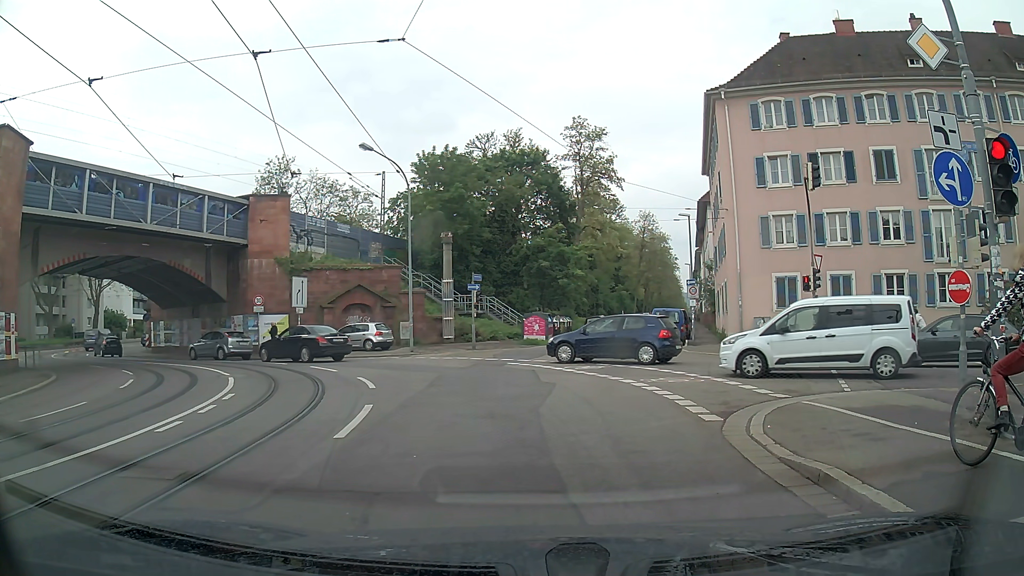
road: primary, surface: asphalt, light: Day
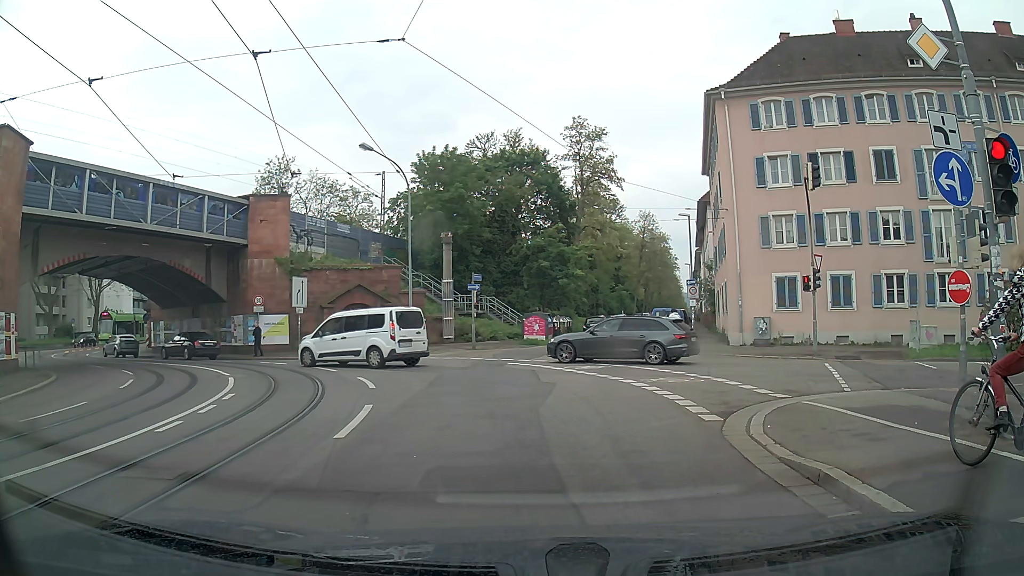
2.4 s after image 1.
(0.0, 0.0) m; 0°
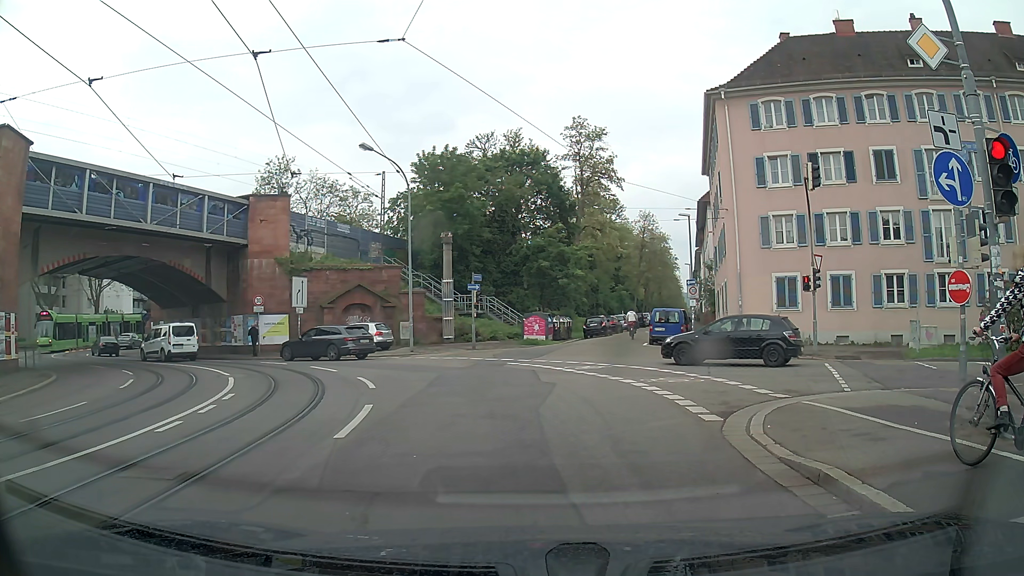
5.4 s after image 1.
(0.0, 0.0) m; 0°
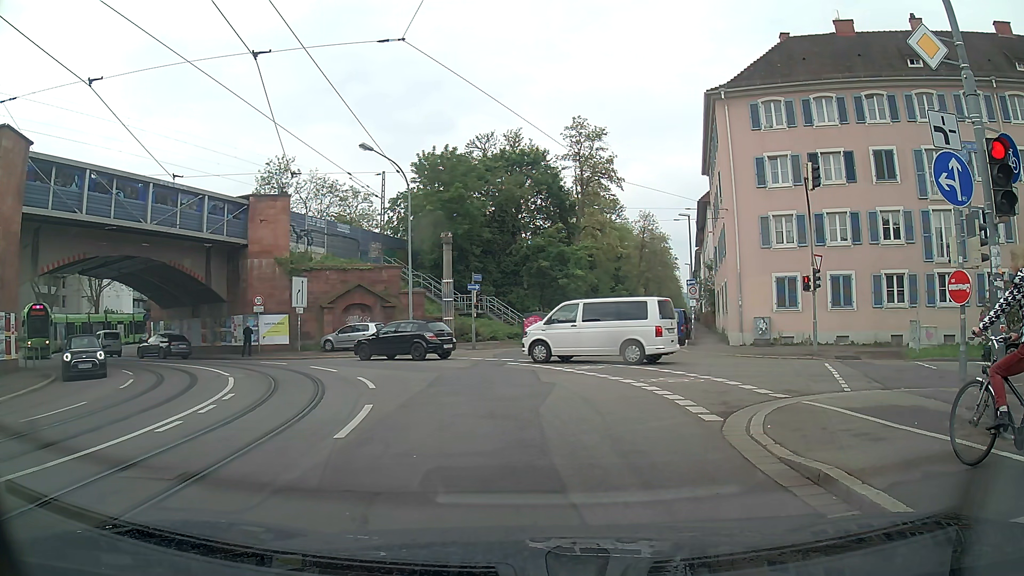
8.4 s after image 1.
(0.0, 0.0) m; 0°
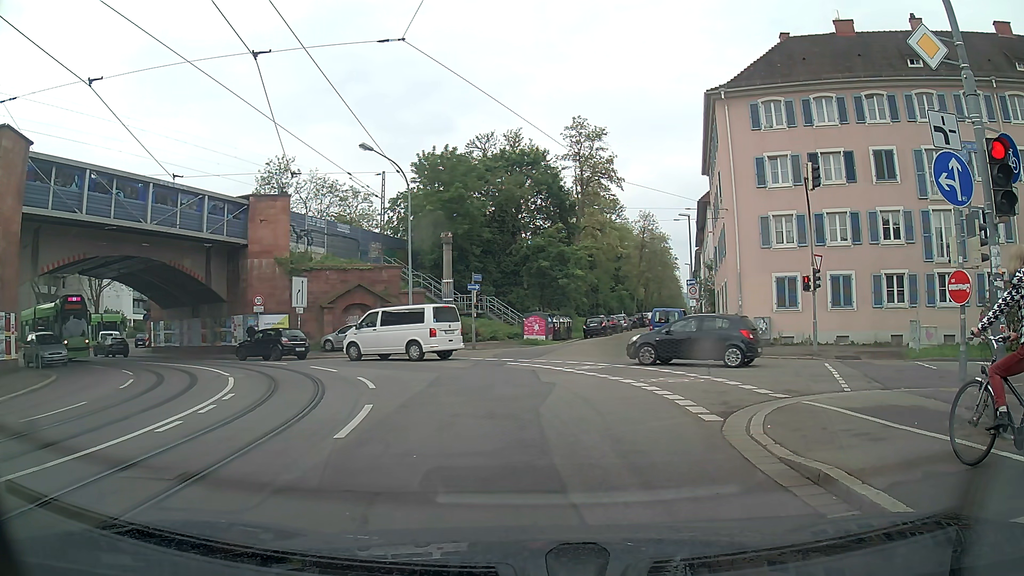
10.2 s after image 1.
(0.0, 0.0) m; 0°
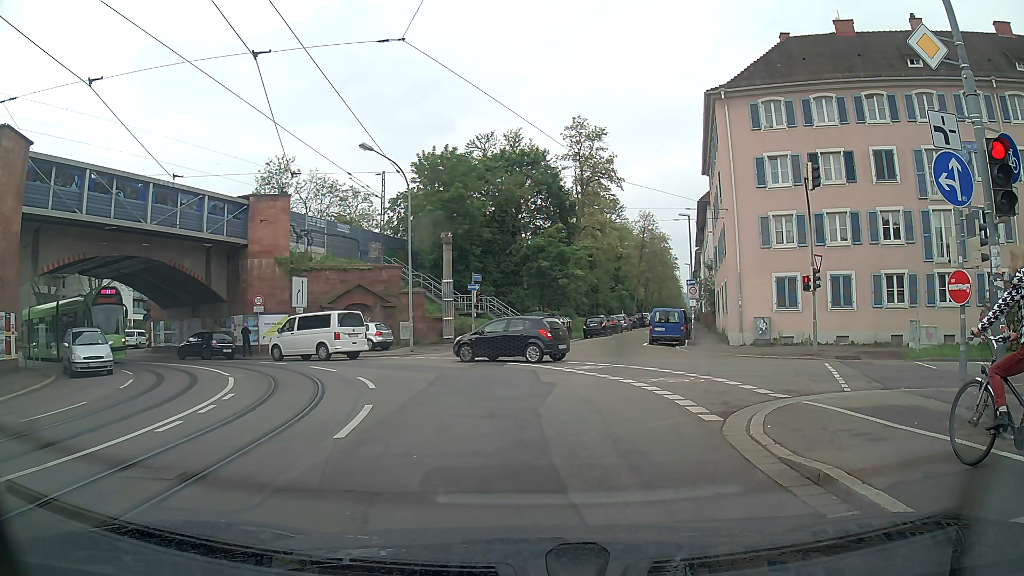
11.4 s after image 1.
(0.0, 0.0) m; 0°
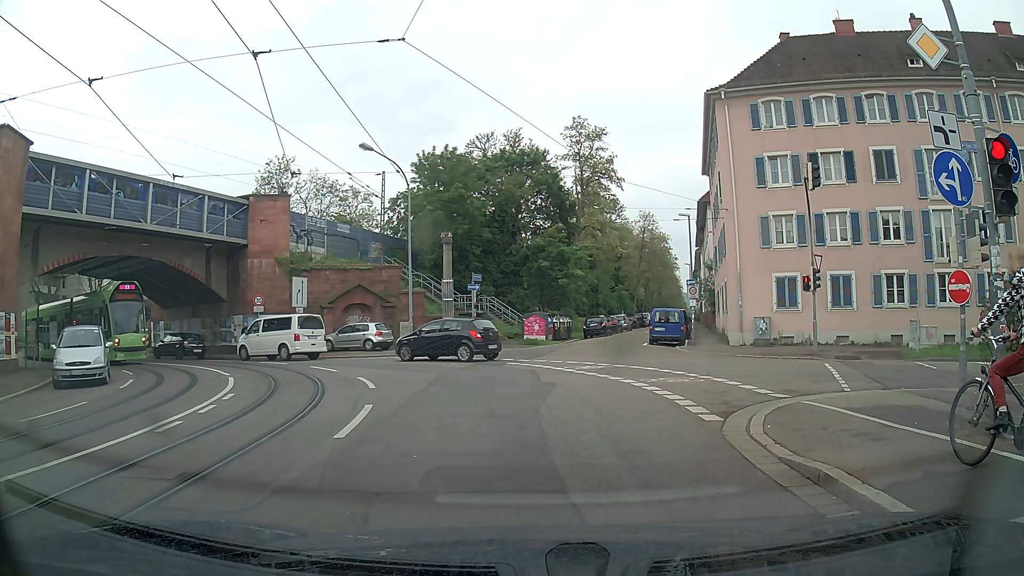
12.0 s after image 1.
(0.0, 0.0) m; 0°
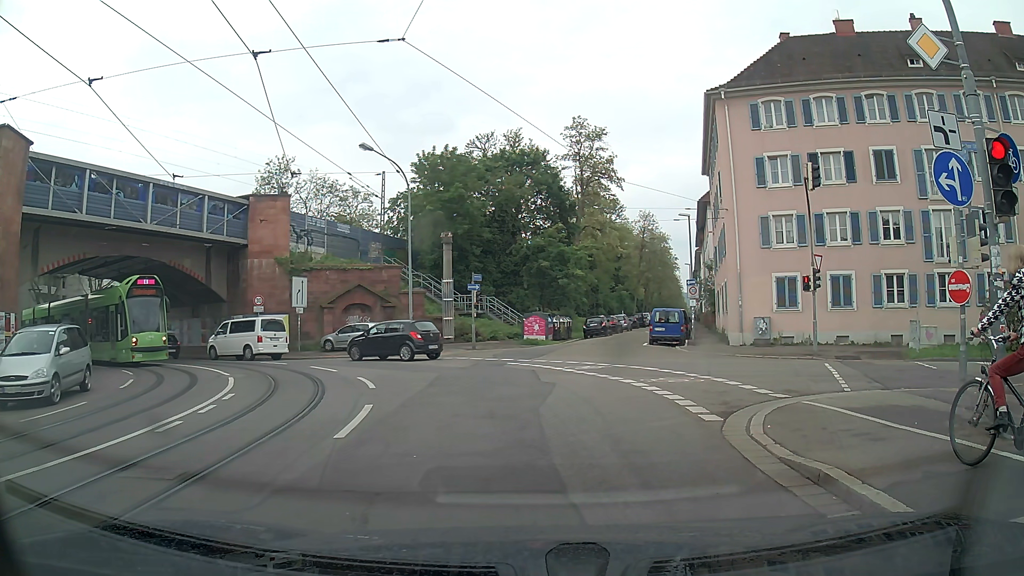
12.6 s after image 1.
(0.0, 0.0) m; 0°
(0, +10) (-2, +20) (-8, +28) (-16, +34) (-24, +39) (-32, +46) (-36, +55) (-37, +64) (-37, +74) (-35, +84) m
